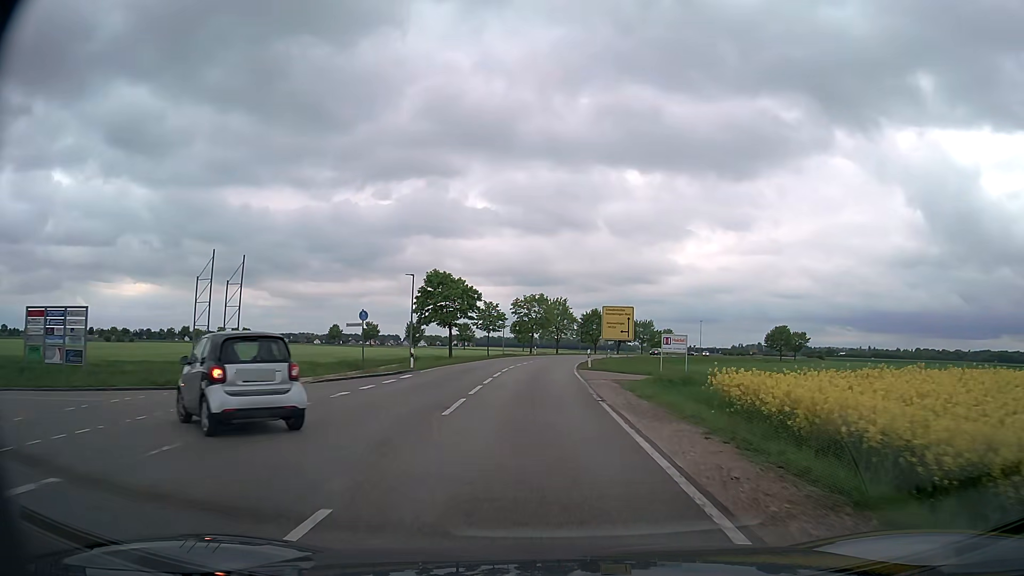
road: secondary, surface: asphalt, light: Day
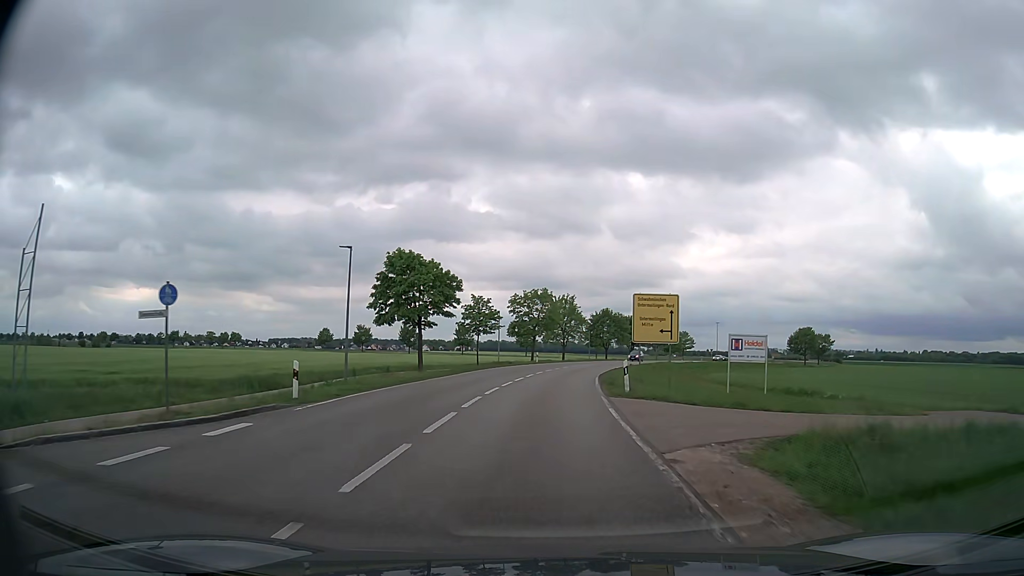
(0.0, +15.4) m; 0°
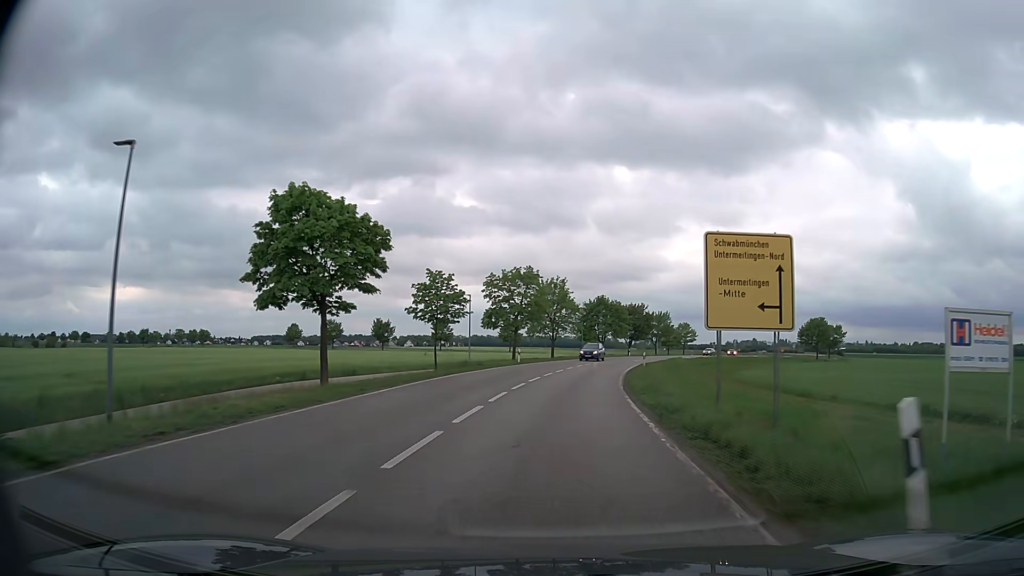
(-0.1, +16.9) m; +1°
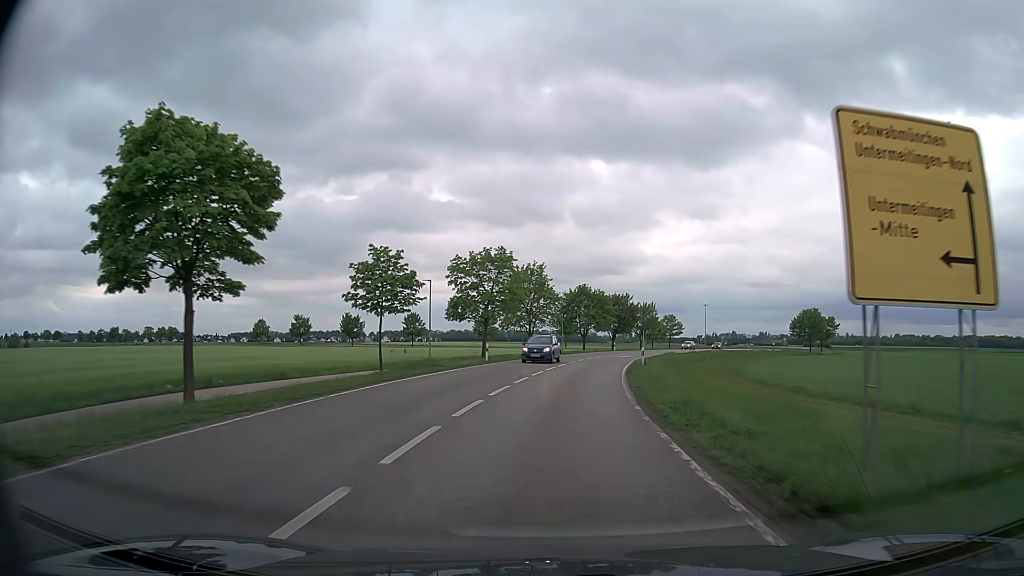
(+0.1, +9.0) m; +2°
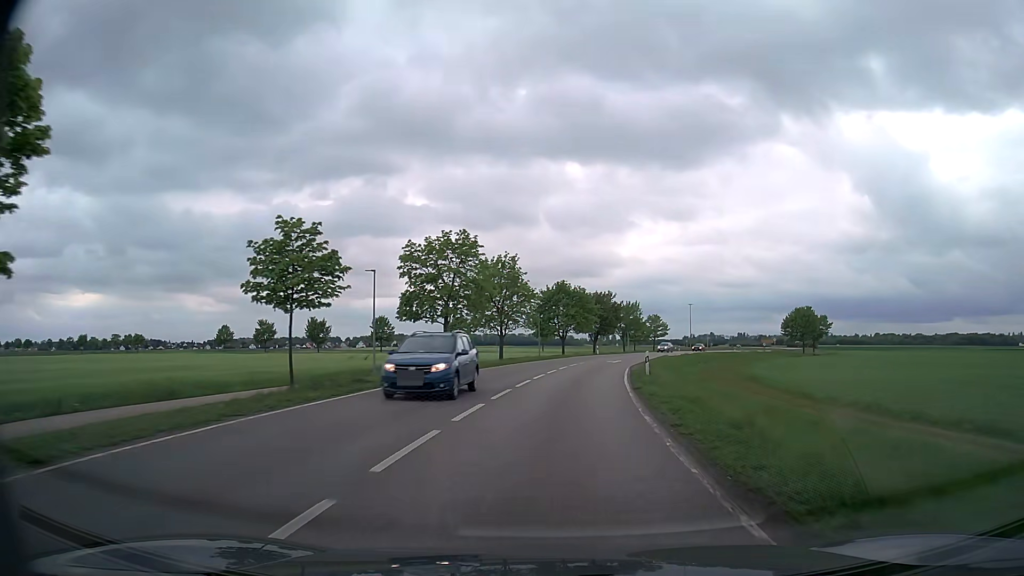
(+0.1, +9.3) m; +2°
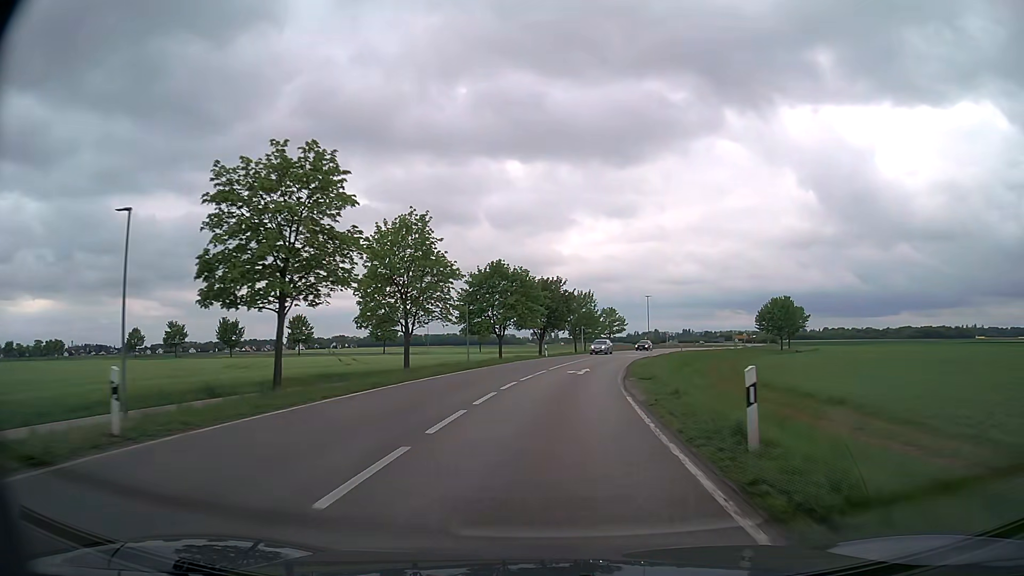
(+0.8, +19.4) m; +5°
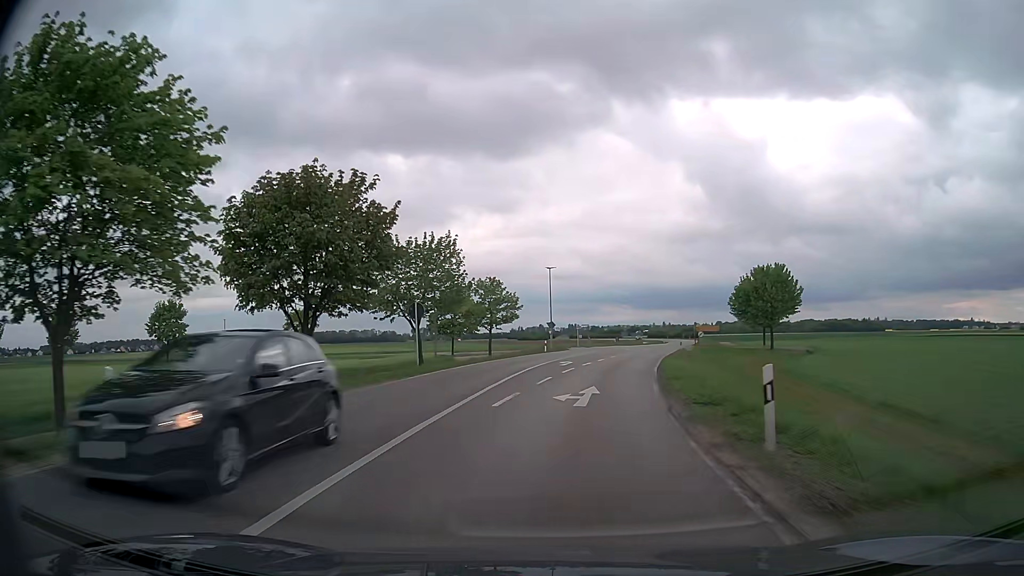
(+4.5, +47.8) m; +10°
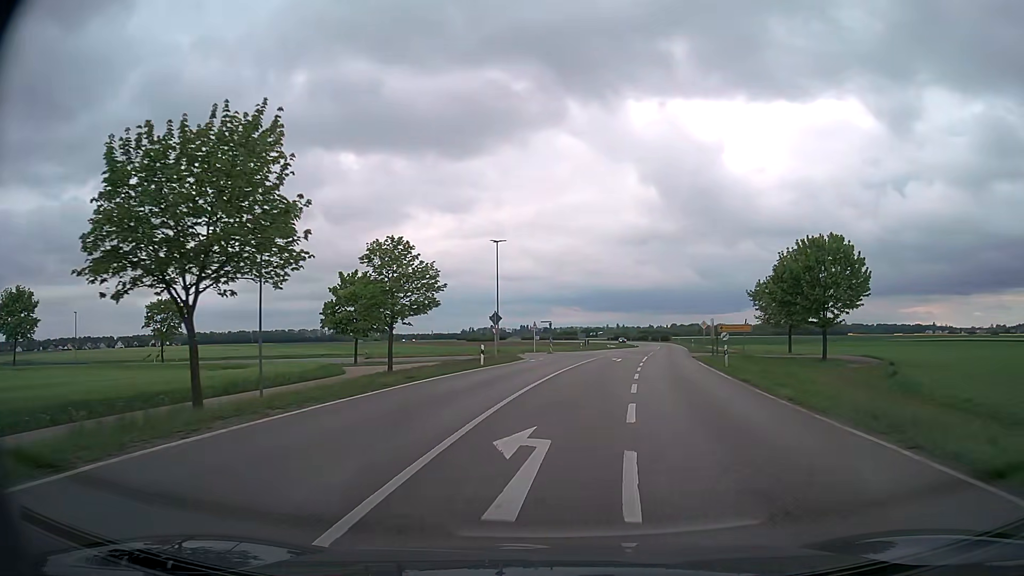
(+0.4, +25.9) m; +4°
(0, +10) (+1, +20) (+2, +30) (+4, +40) (+5, +50) (+7, +60) (+1, +67) (-8, +71) (-18, +72) (-28, +72) m
